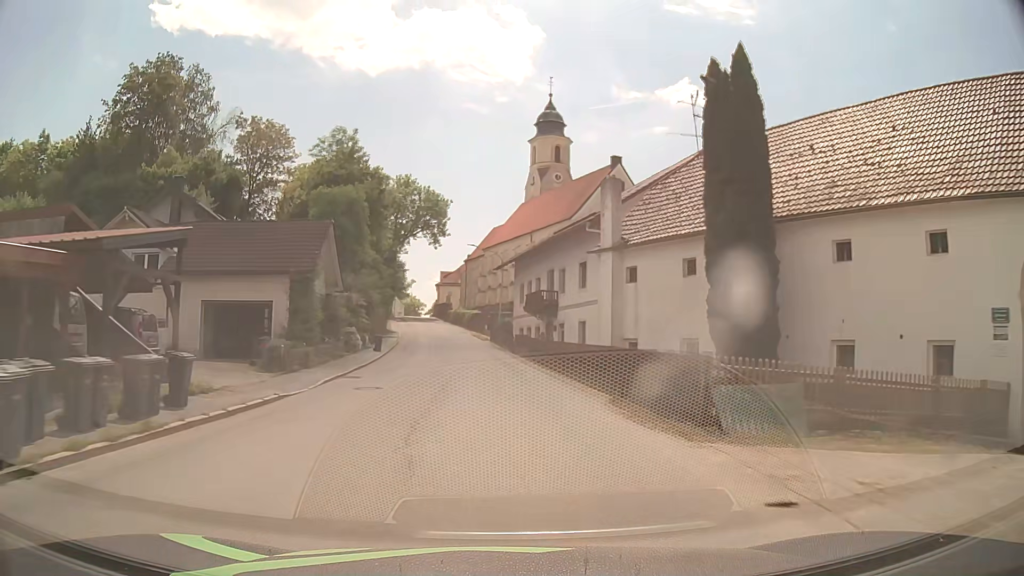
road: secondary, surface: asphalt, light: Day
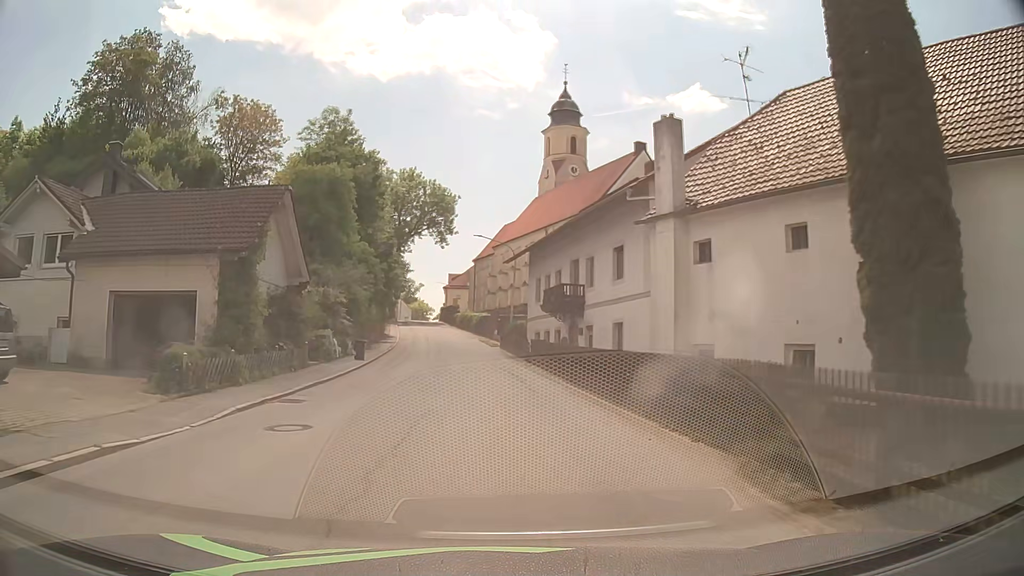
(-0.1, +7.5) m; -1°
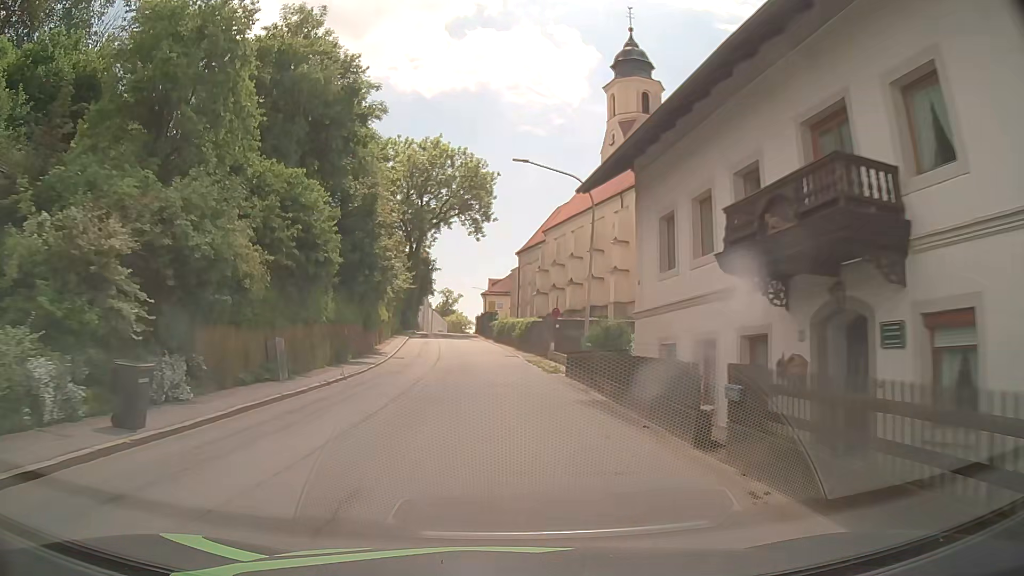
(-0.7, +22.2) m; -4°
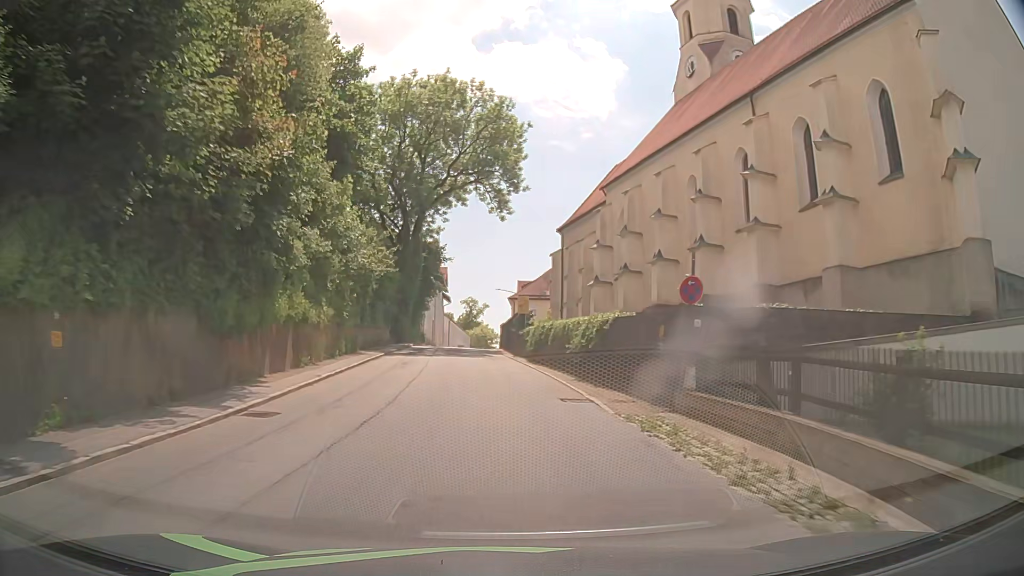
(-0.6, +22.0) m; -3°
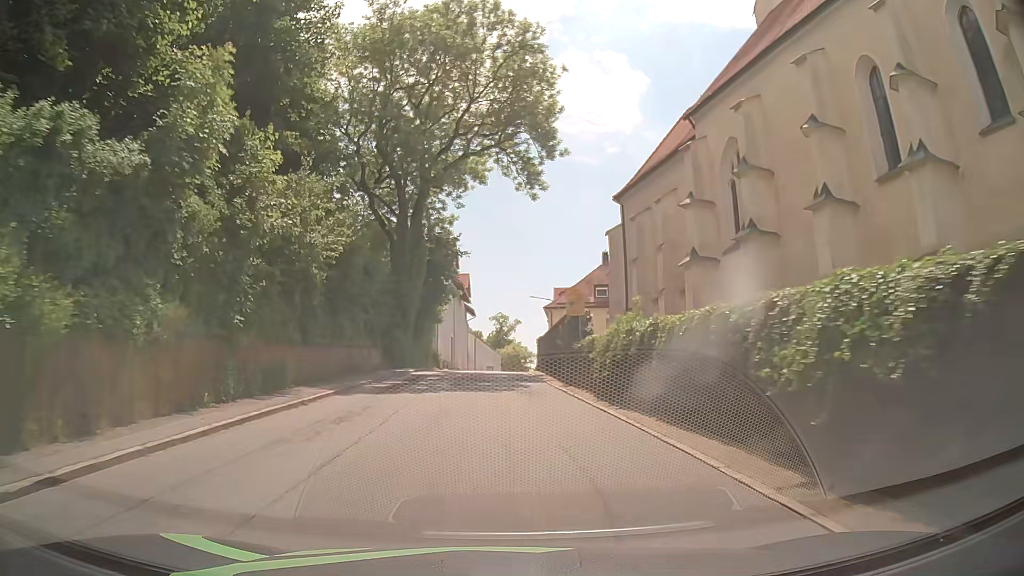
(-0.3, +14.6) m; -2°
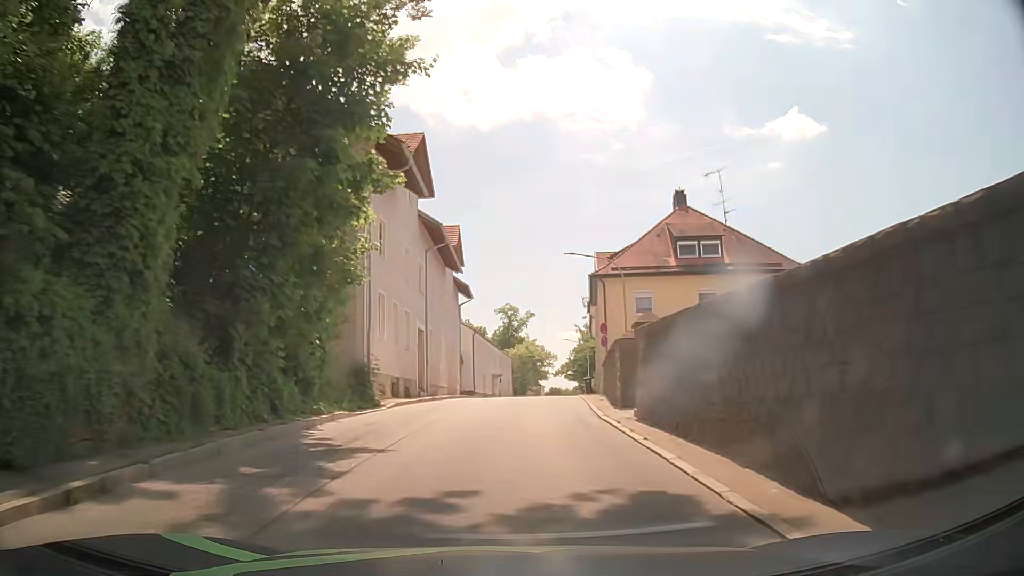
(-0.8, +29.5) m; -1°
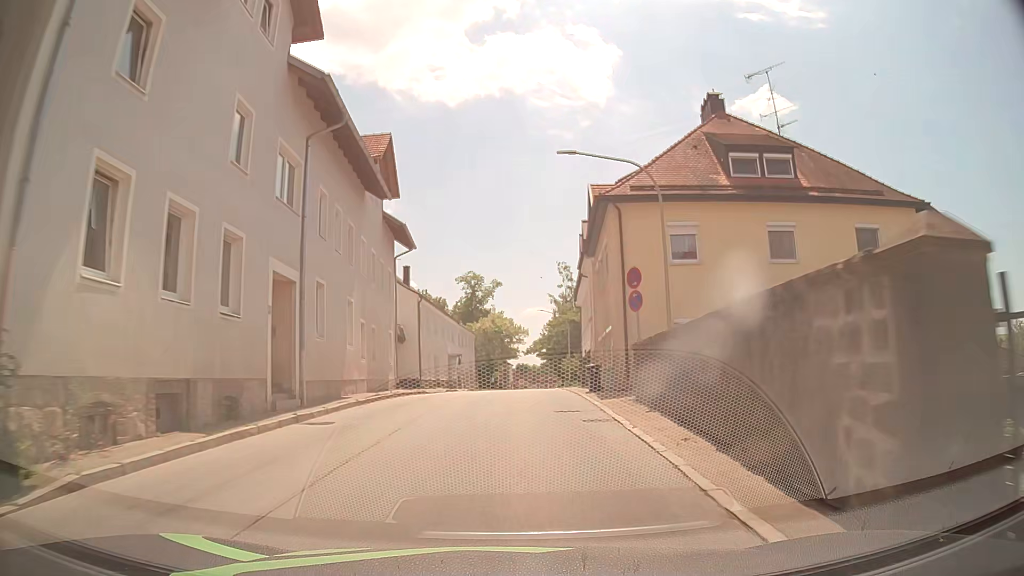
(+0.5, +15.1) m; +3°
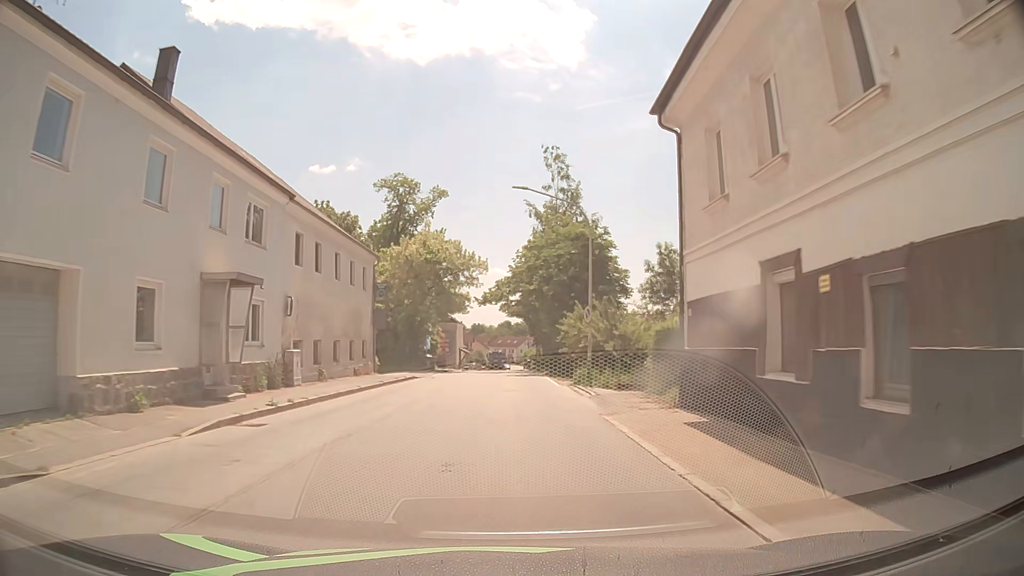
(+1.0, +38.9) m; +3°
(0, +10) (0, +20) (+1, +30) (+1, +40) (+1, +50) (+1, +60) (+1, +70) (+2, +80) (+2, +90) (+2, +100) m
